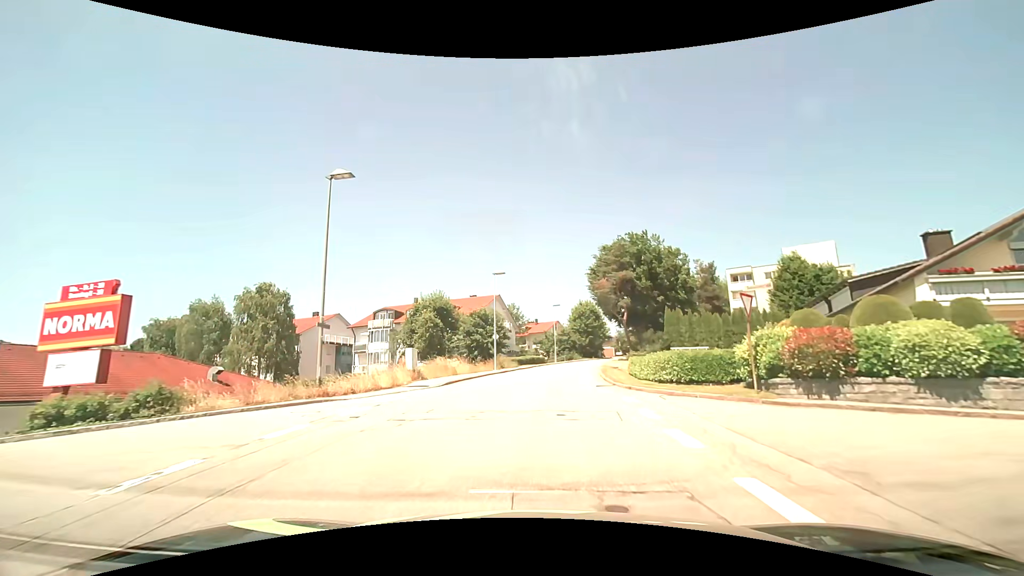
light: Day
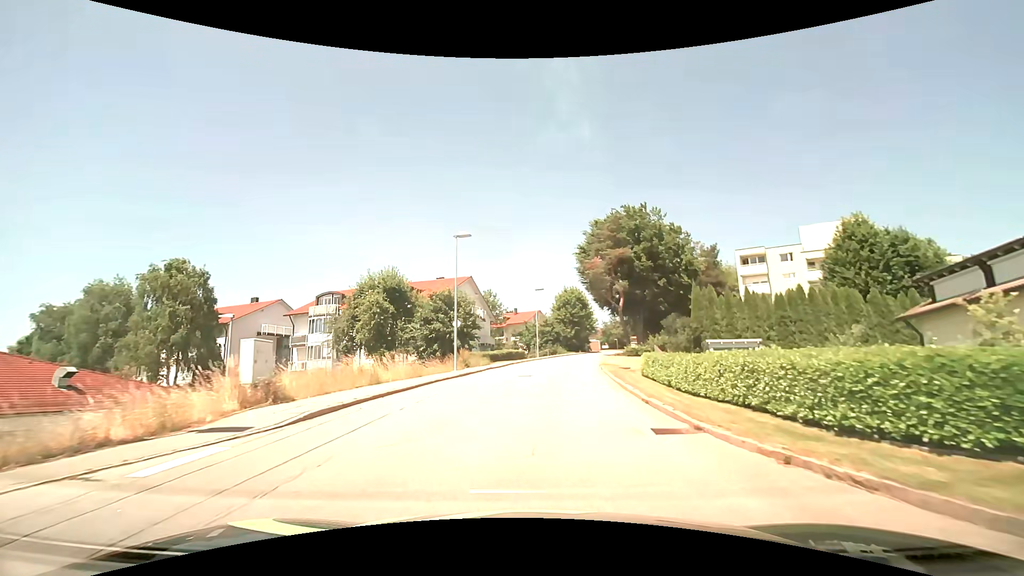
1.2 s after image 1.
(+0.2, +11.7) m; +2°
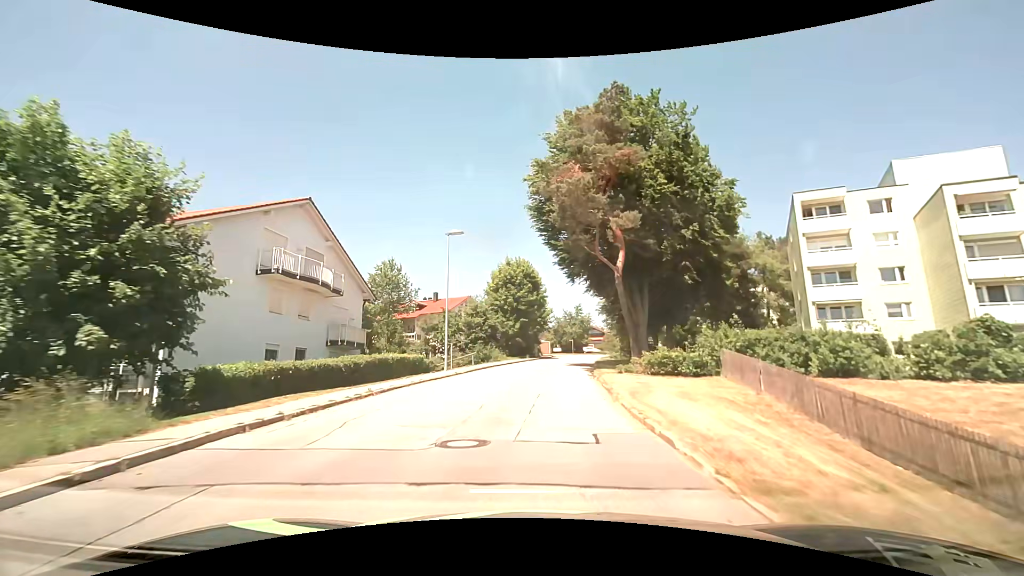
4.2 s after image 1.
(+1.9, +30.2) m; +7°
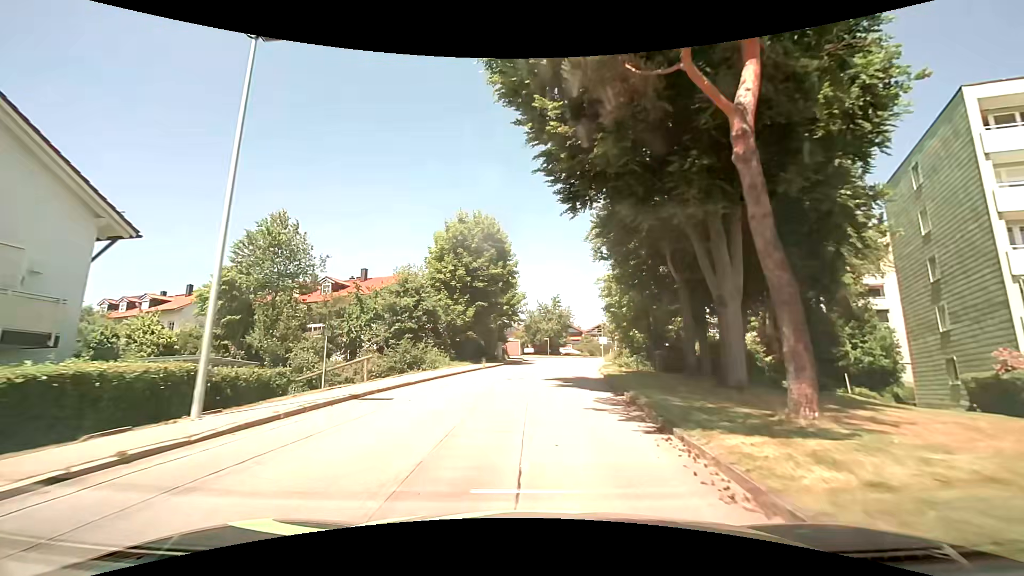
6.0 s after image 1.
(+0.4, +18.9) m; +3°
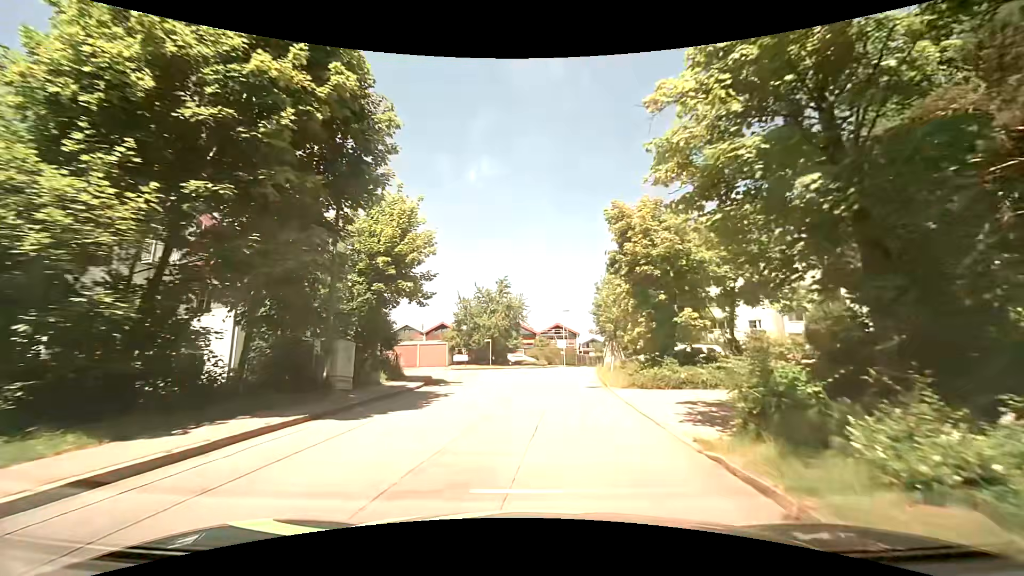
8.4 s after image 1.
(+1.4, +25.1) m; +6°
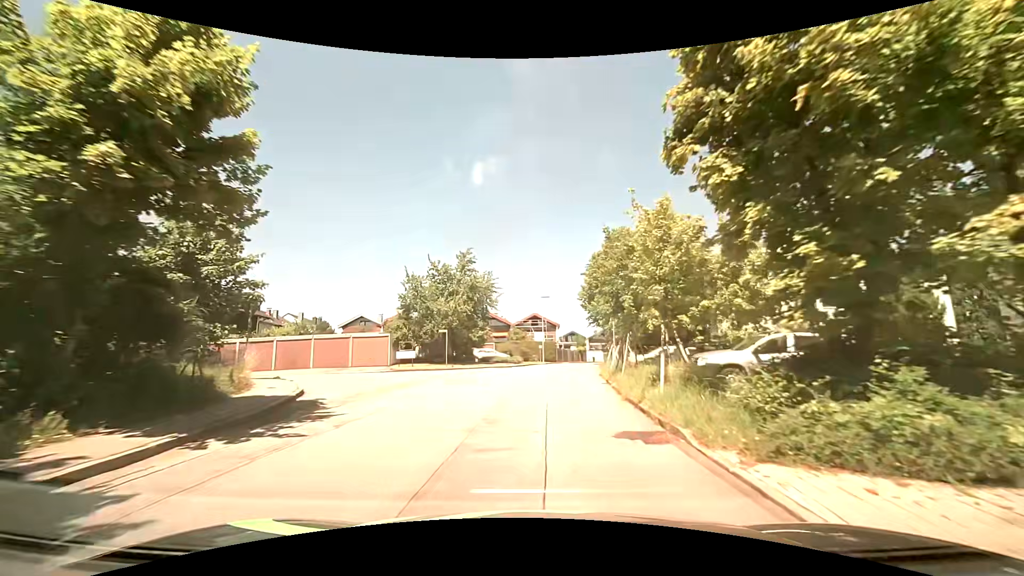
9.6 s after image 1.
(+0.3, +12.3) m; +3°
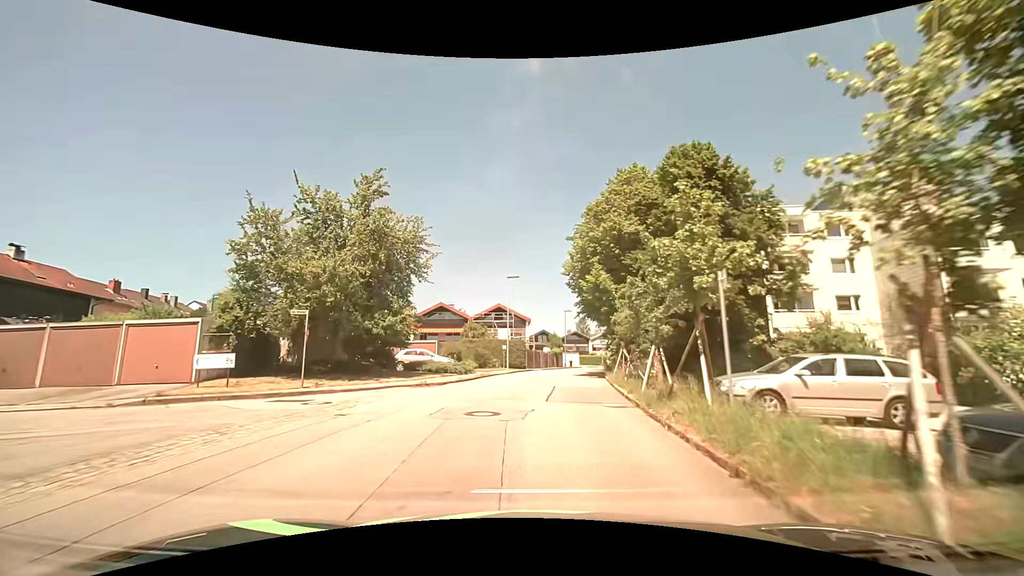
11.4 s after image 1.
(+0.5, +18.2) m; +3°
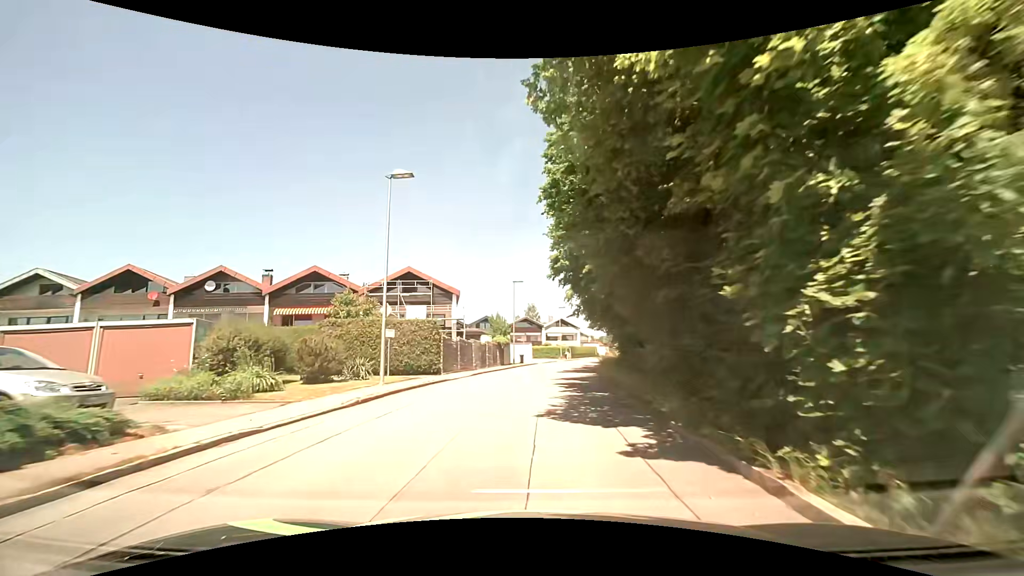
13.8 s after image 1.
(+1.3, +23.9) m; +7°
(0, +10) (+1, +20) (+1, +30) (+2, +40) (+4, +50) (+5, +60) (+7, +69) (+10, +79) (+12, +89) (+15, +98) m
